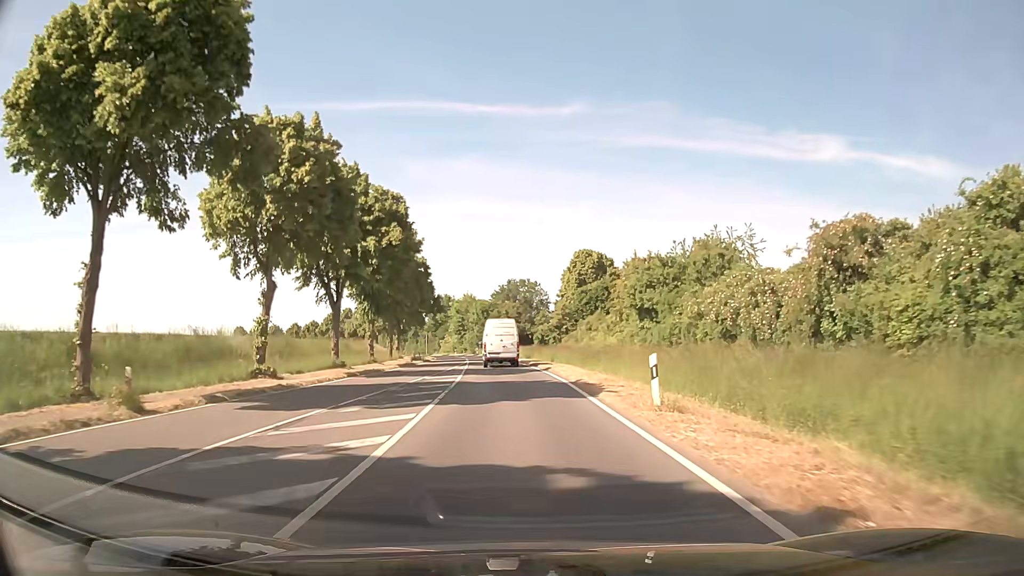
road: secondary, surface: asphalt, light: Day
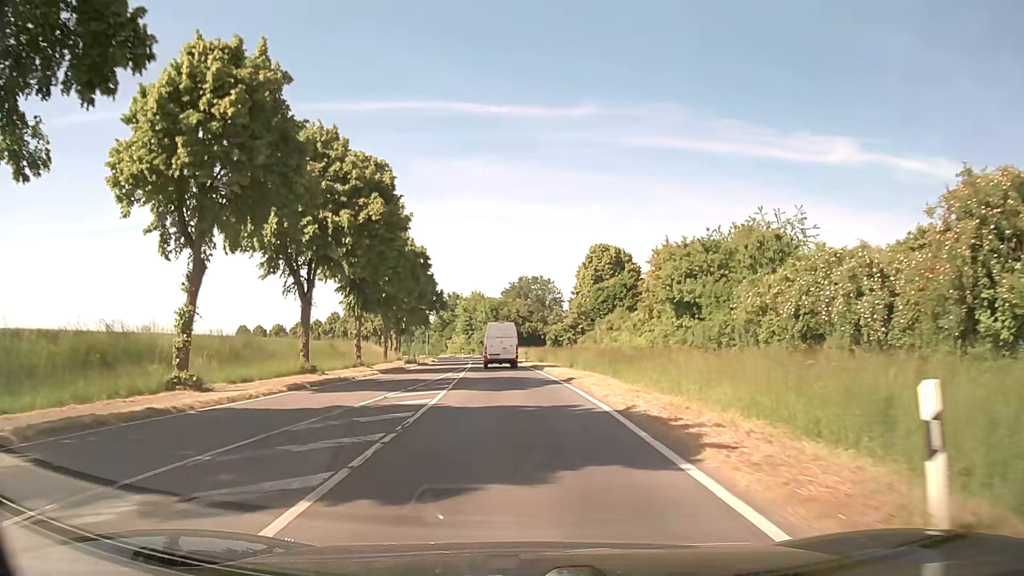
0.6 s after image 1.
(-0.1, +9.0) m; -1°
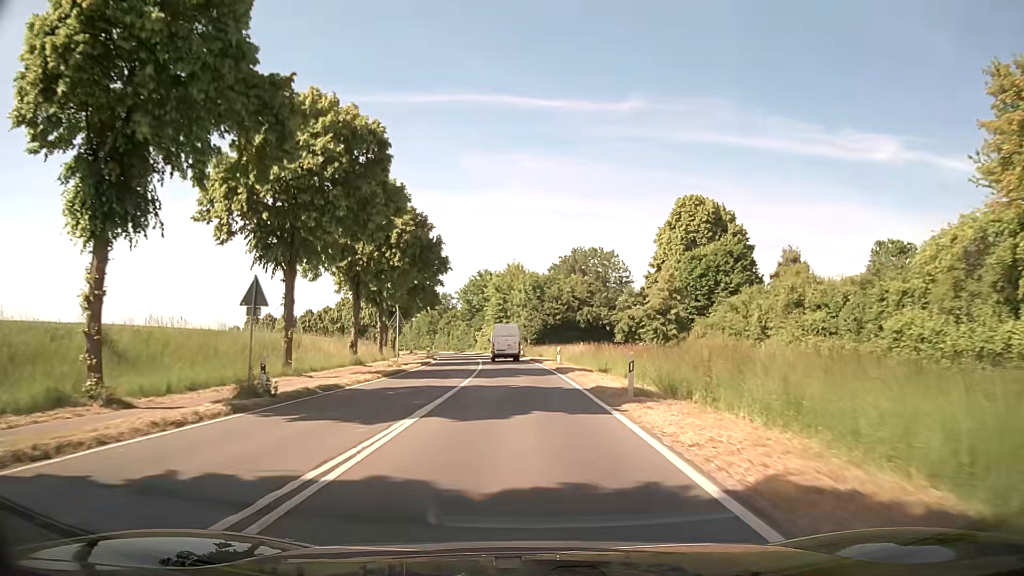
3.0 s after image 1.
(-1.4, +38.4) m; -4°
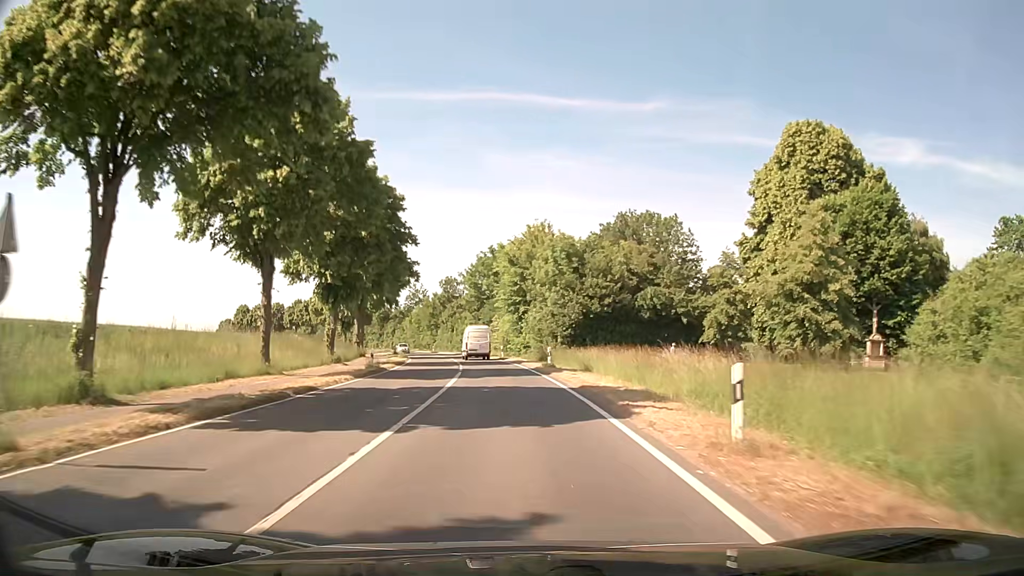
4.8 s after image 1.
(-0.4, +31.3) m; -2°
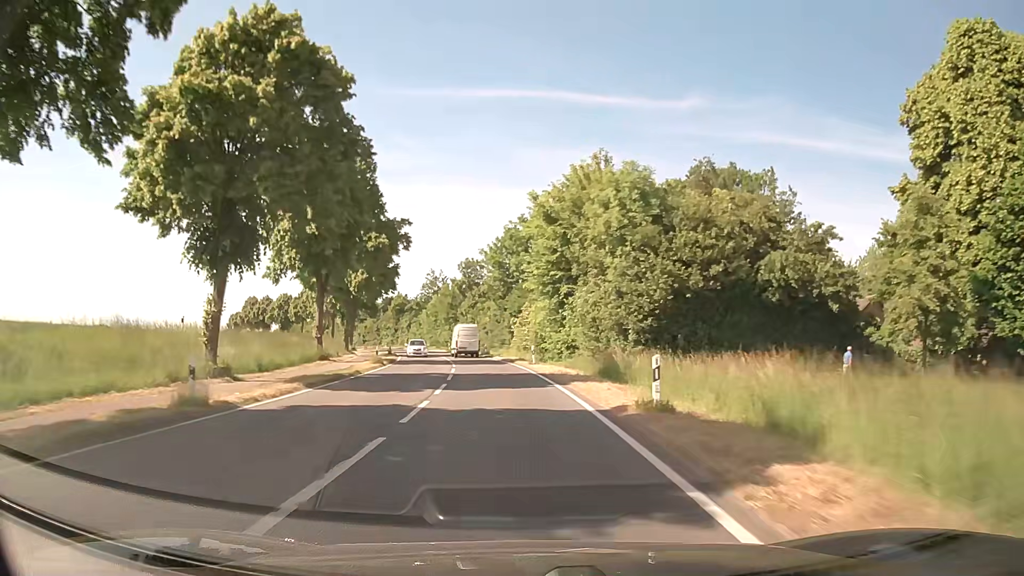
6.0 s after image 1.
(-0.5, +21.8) m; -3°
